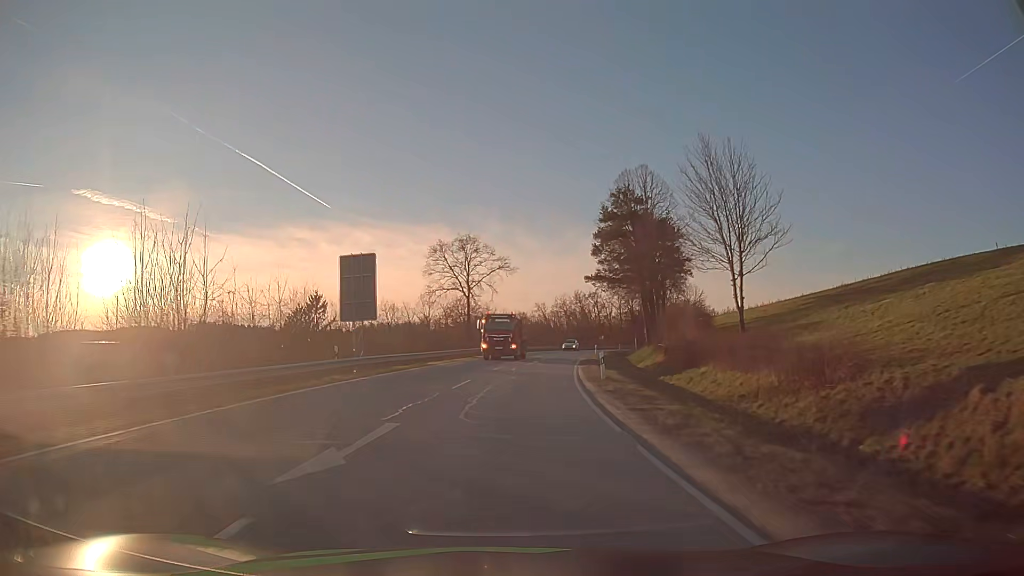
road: secondary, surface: asphalt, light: Day
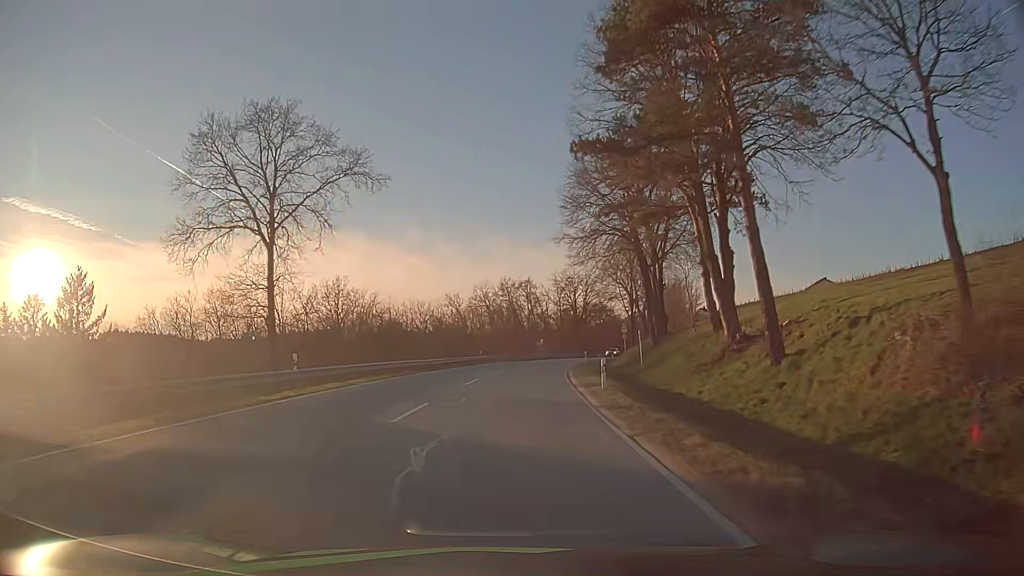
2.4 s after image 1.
(+2.7, +42.8) m; +7°
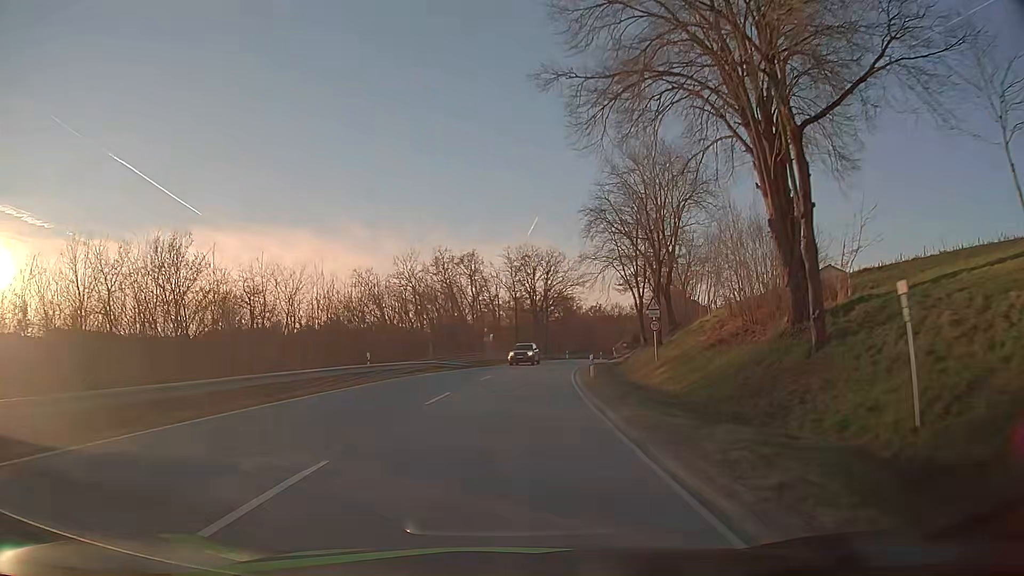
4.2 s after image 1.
(+1.2, +32.1) m; +4°
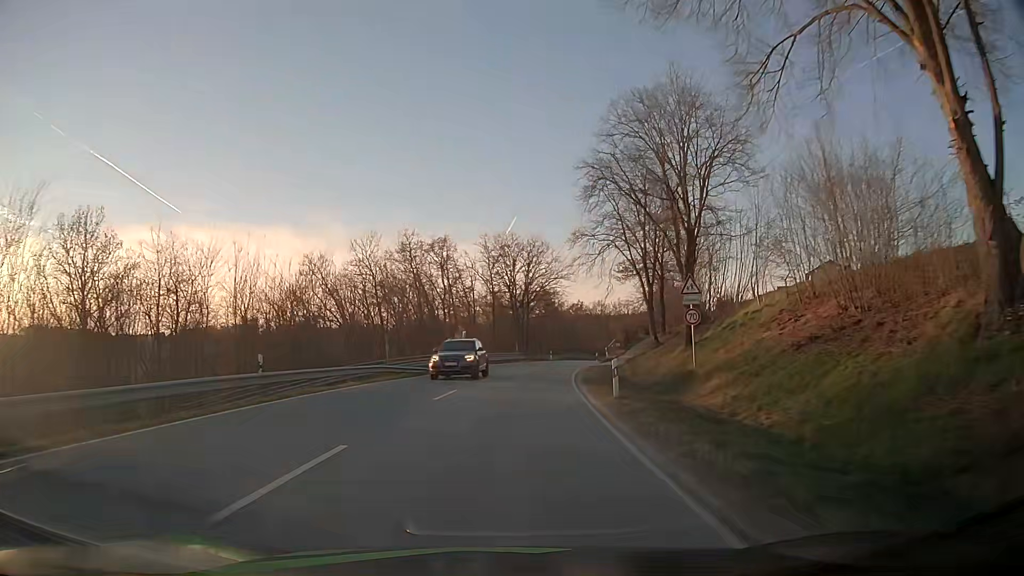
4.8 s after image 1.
(+0.2, +10.8) m; +2°
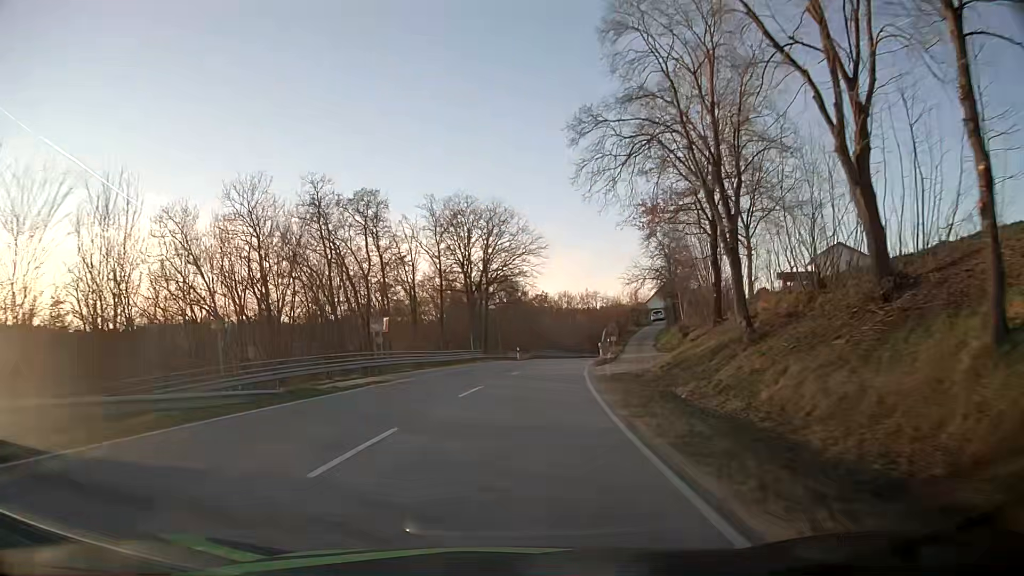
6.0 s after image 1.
(+0.7, +21.3) m; +4°
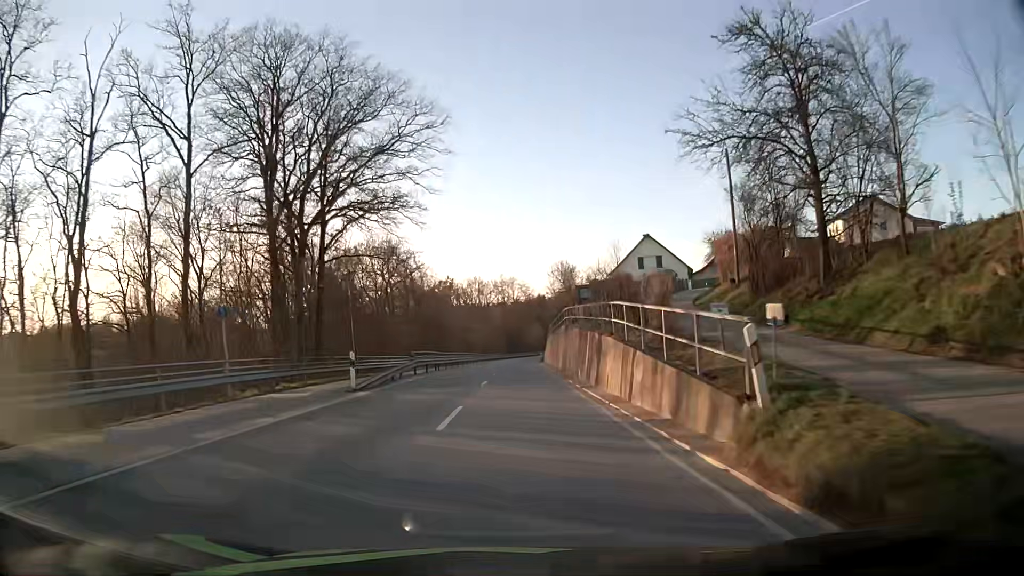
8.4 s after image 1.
(+2.4, +40.4) m; +7°
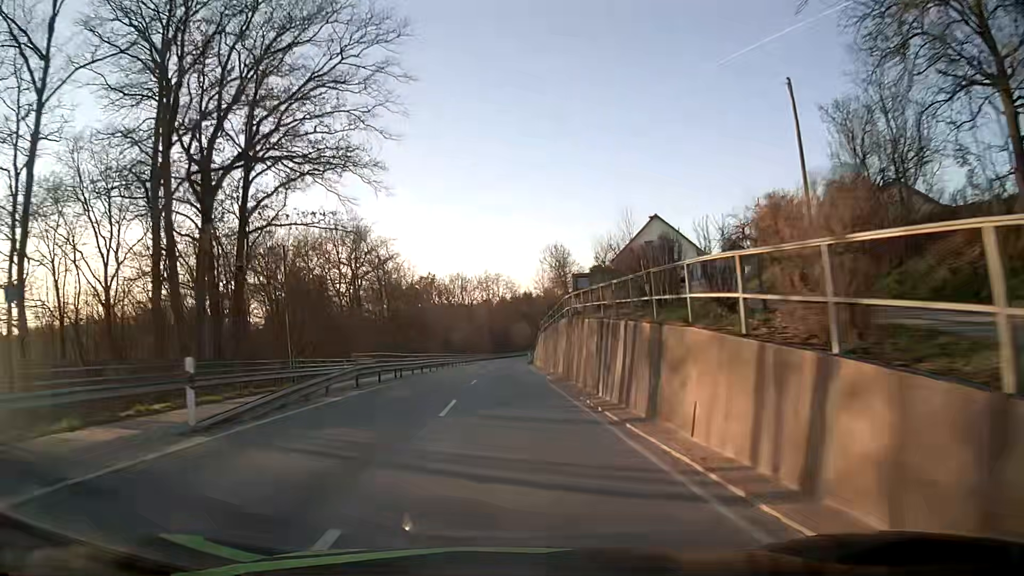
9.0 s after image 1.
(+0.1, +9.8) m; +1°
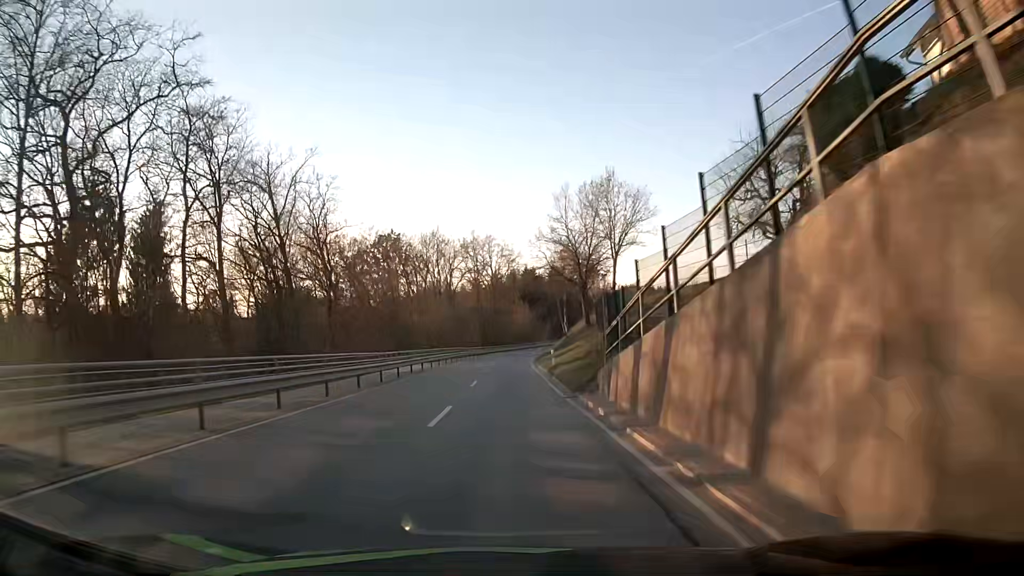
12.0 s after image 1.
(+0.3, +49.8) m; +1°
(0, +10) (0, +20) (0, +30) (0, +40) (0, +50) (+1, +60) (+1, +70) (+2, +80) (+3, +90) (+4, +100) m
